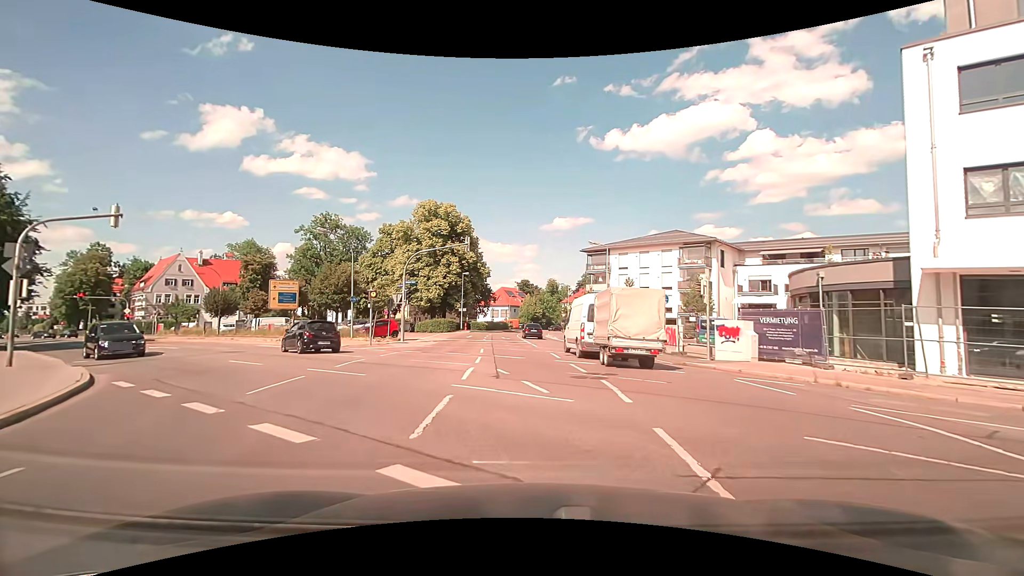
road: tertiary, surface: asphalt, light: Day
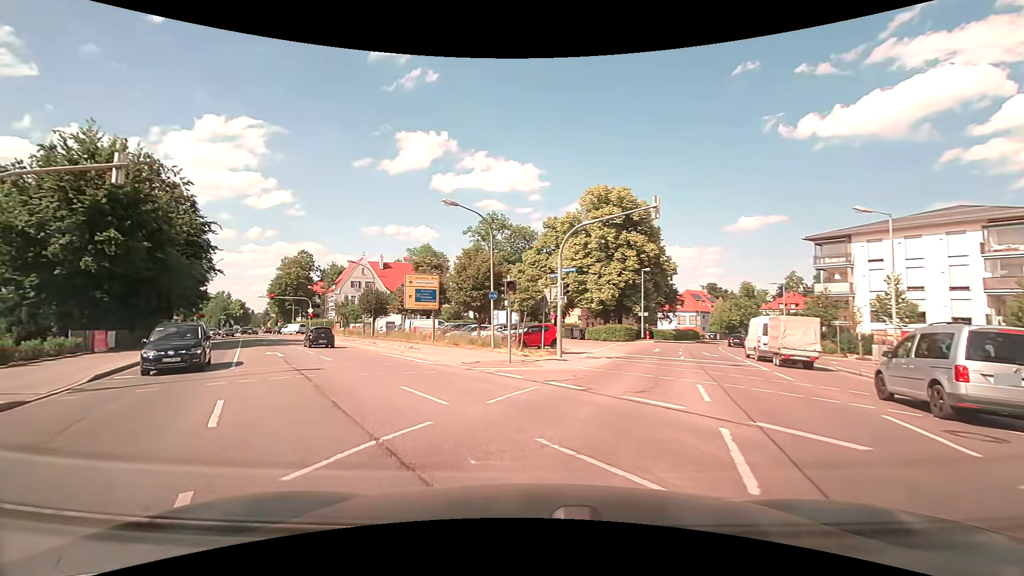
(-1.4, +11.0) m; -20°
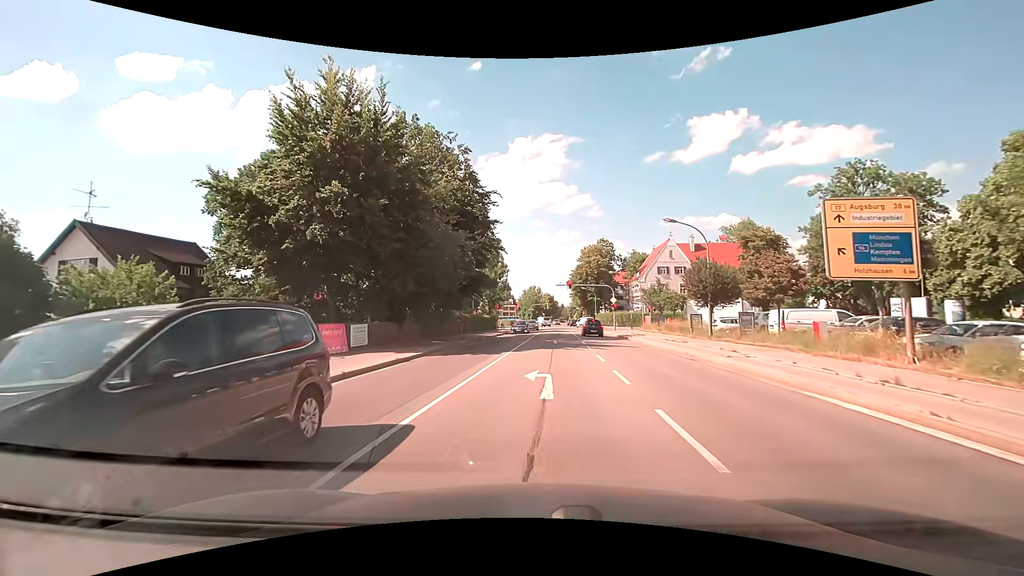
(-6.1, +16.4) m; -32°
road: secondary
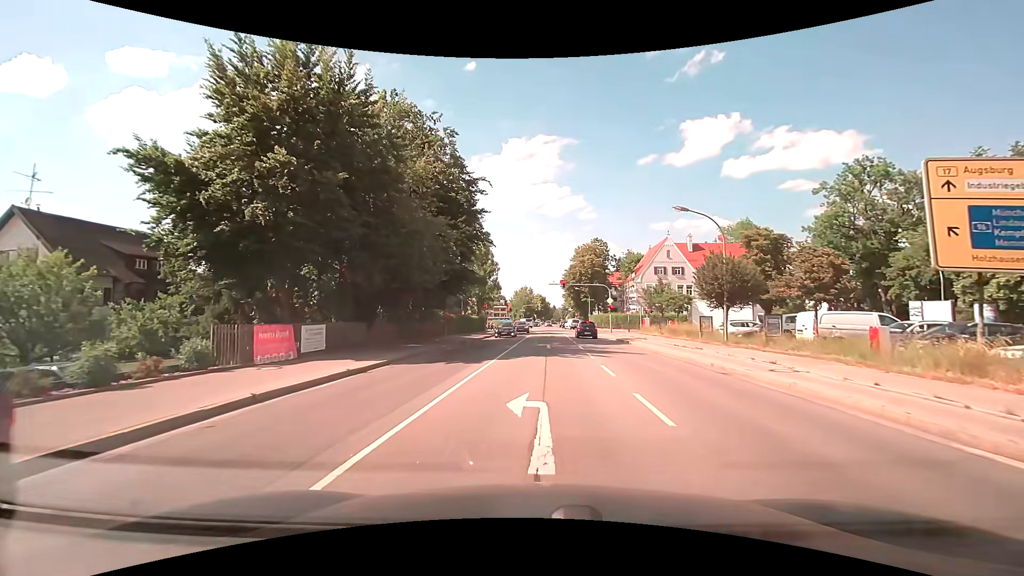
(0.0, +4.0) m; +1°
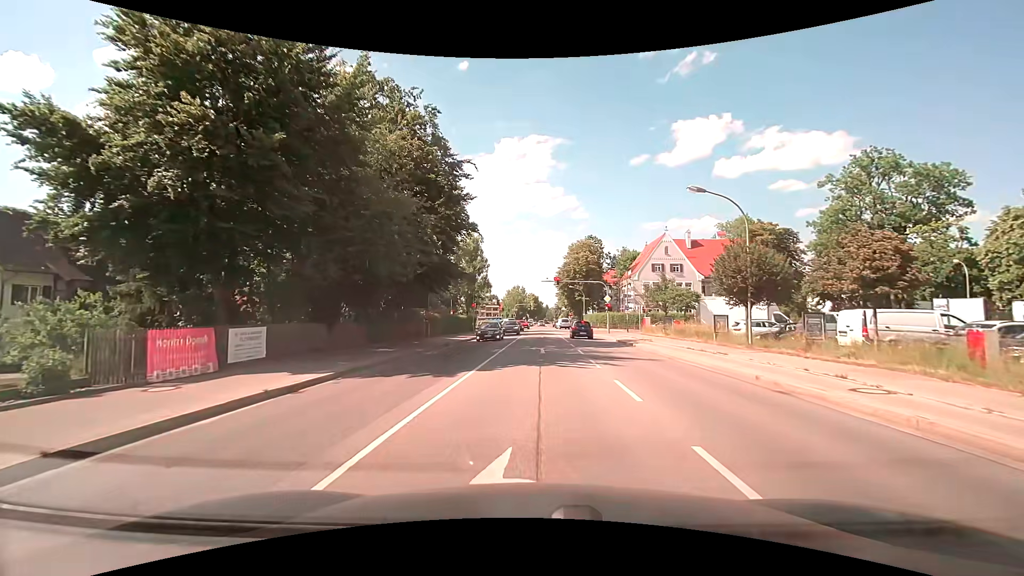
(0.0, +4.0) m; +1°
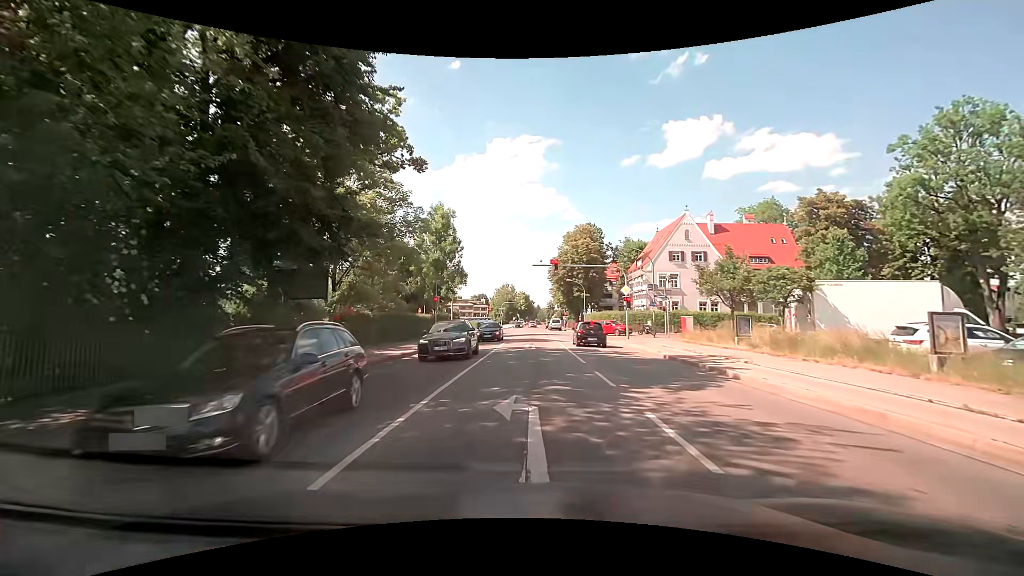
(+0.1, +15.9) m; +1°
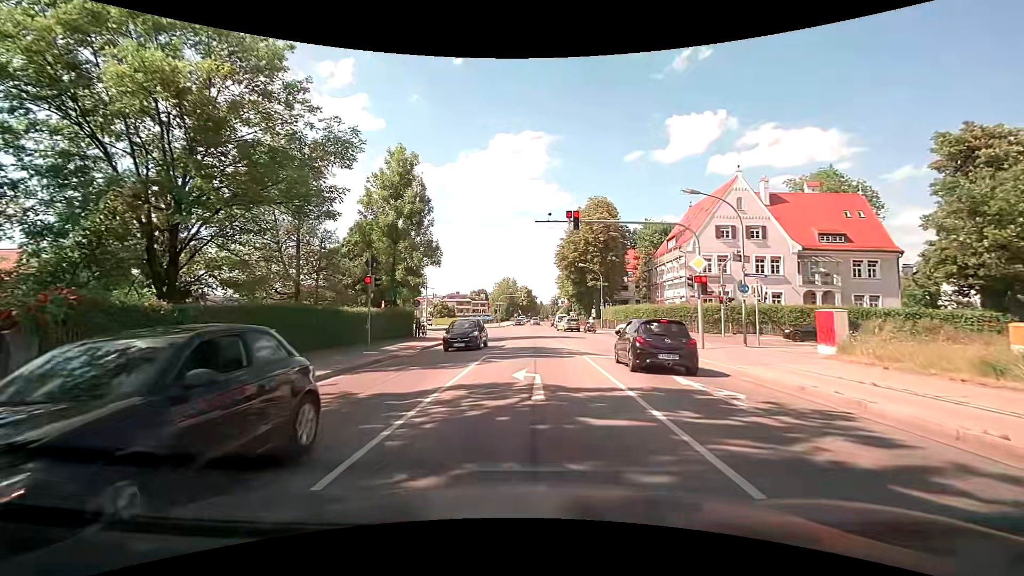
(0.0, +15.7) m; 0°
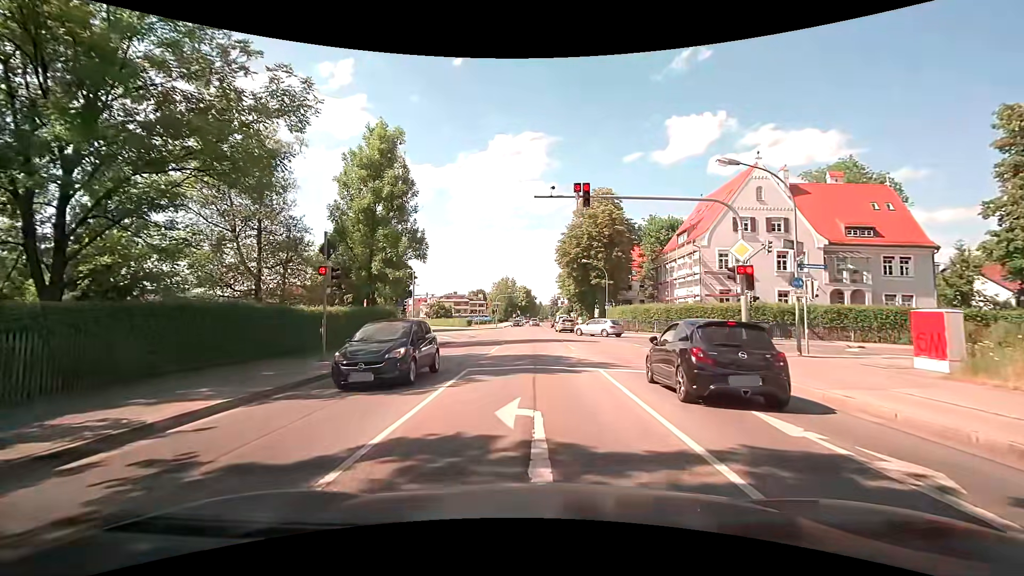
(0.0, +4.5) m; 0°
(0, +10) (0, +20) (0, +30) (-1, +40) (-2, +50) (-4, +60) (-7, +69) (-10, +79) (-13, +88) (-17, +97) m
